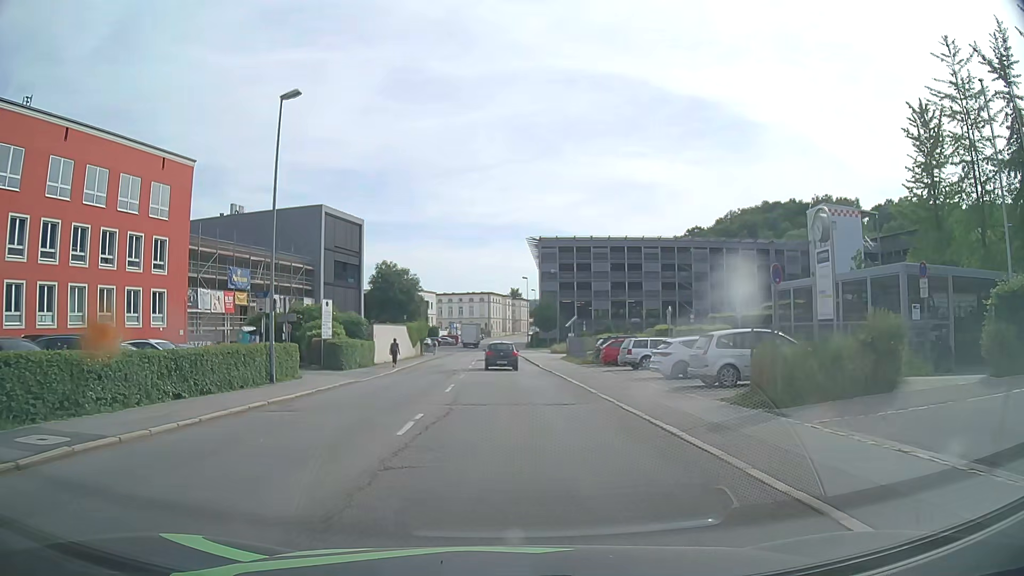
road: tertiary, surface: asphalt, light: Day
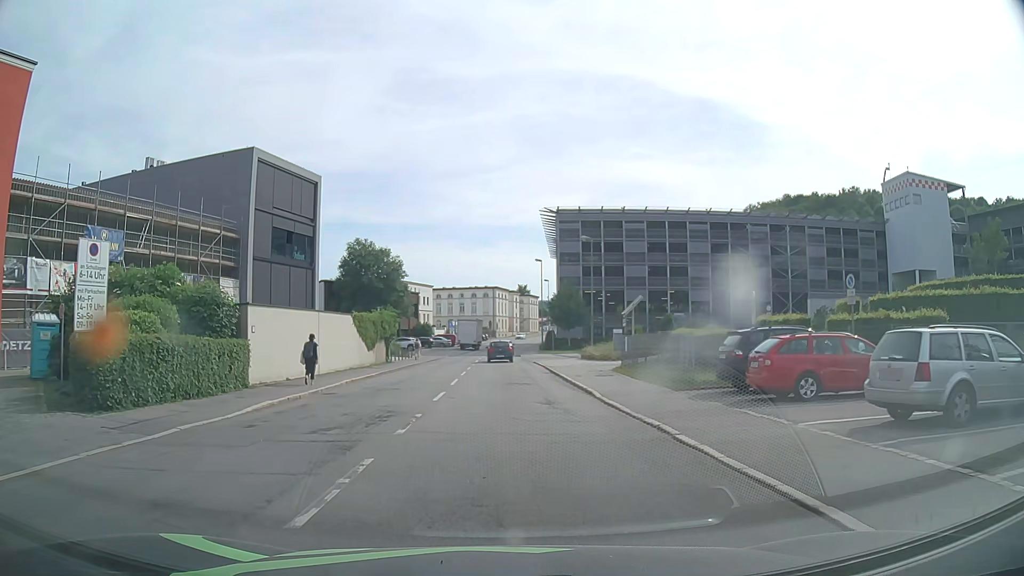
(-0.2, +22.1) m; -1°
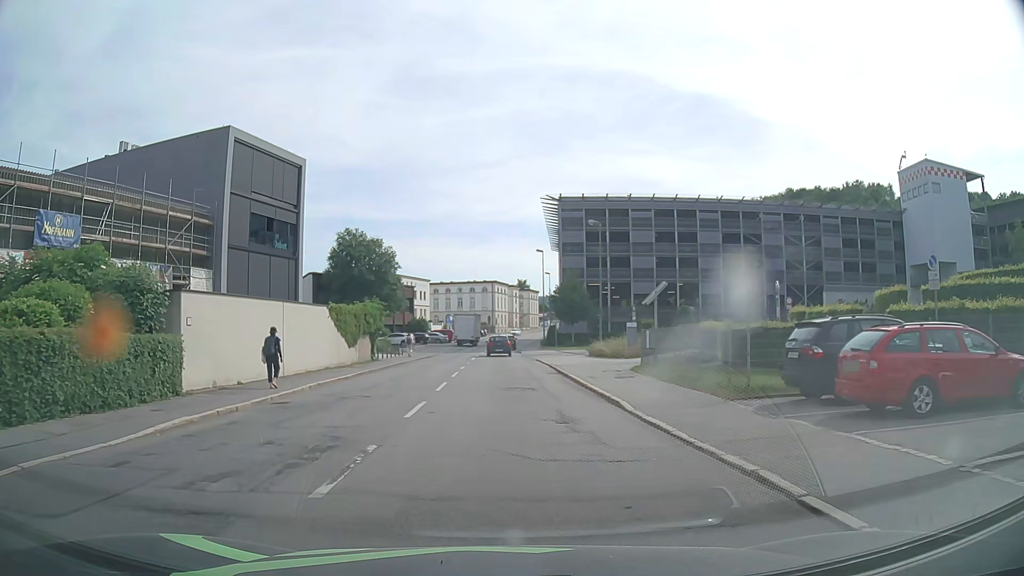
(0.0, +4.5) m; +1°
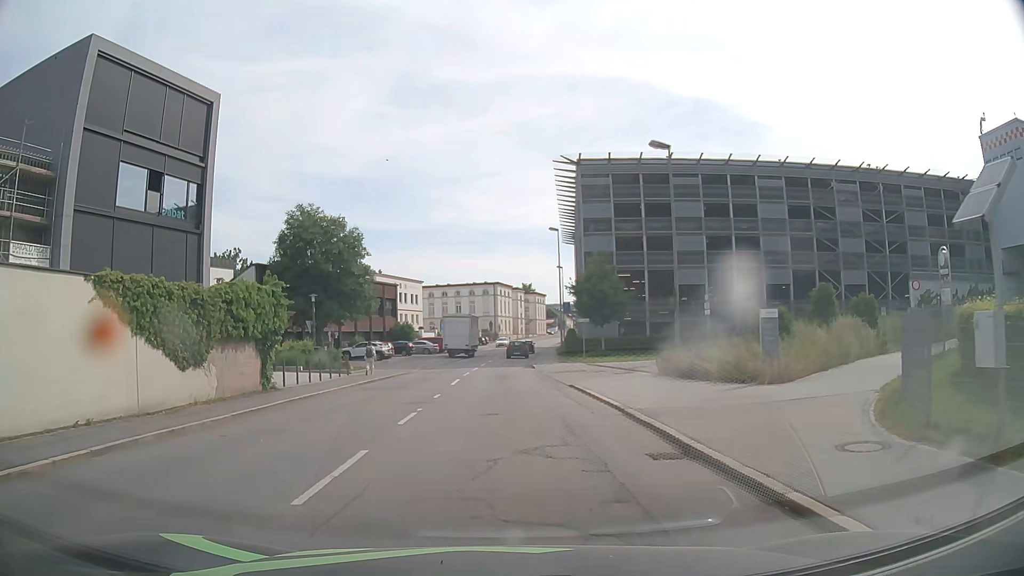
(-0.2, +18.2) m; -1°
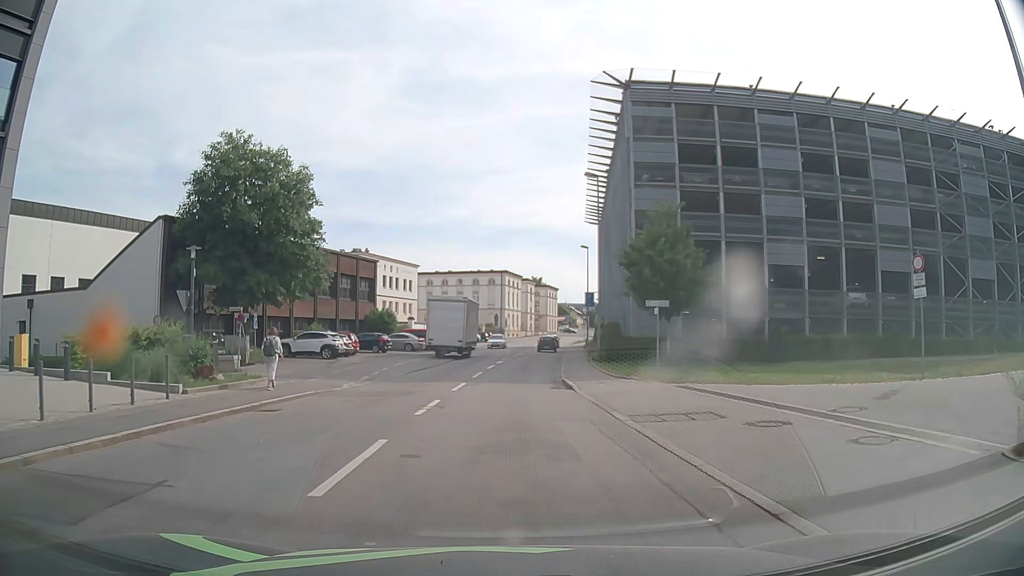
(-0.2, +17.8) m; -1°
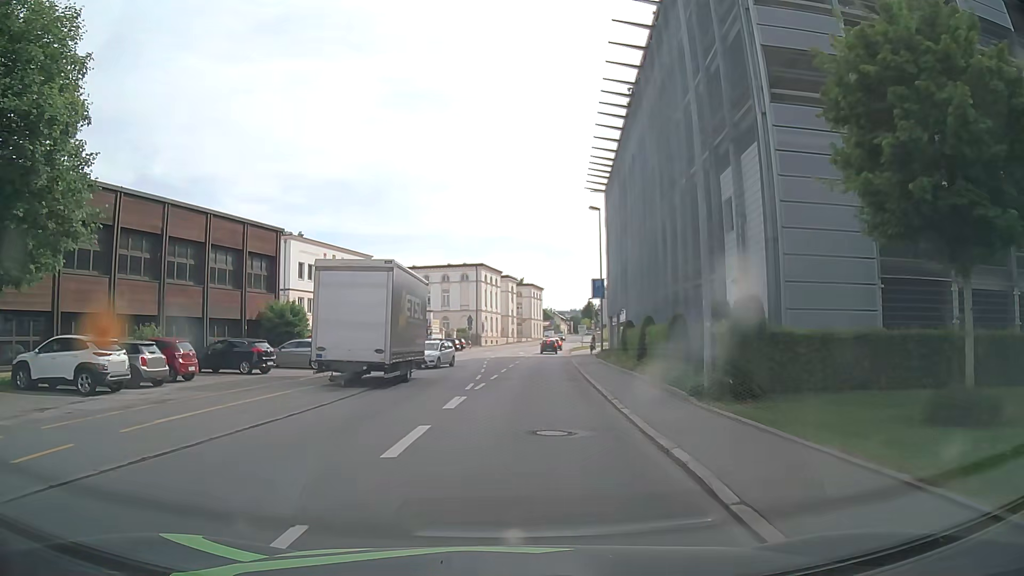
(+0.5, +22.4) m; +2°
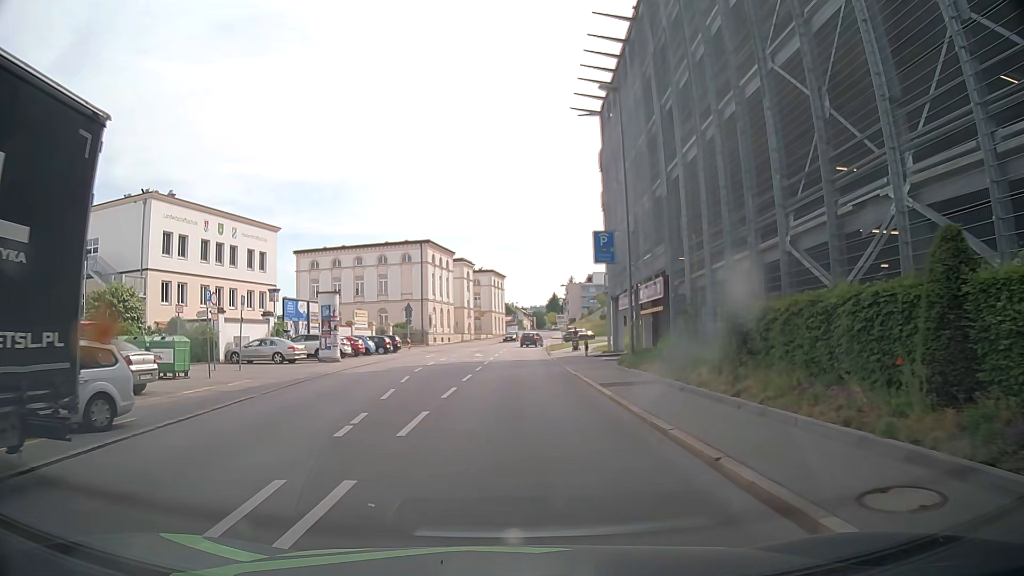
(+0.5, +22.2) m; +2°
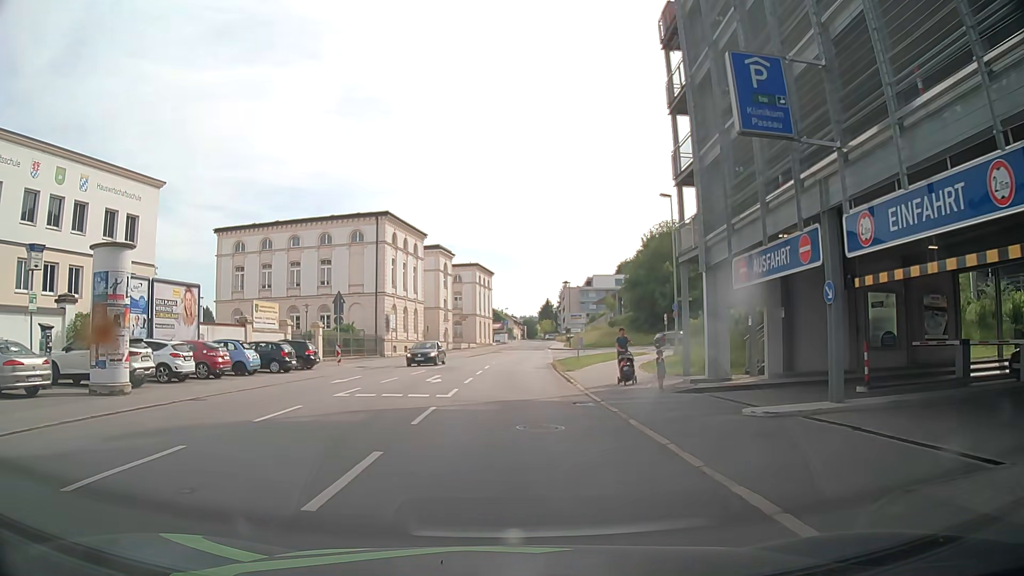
(+0.6, +22.2) m; +1°
(0, +10) (0, +20) (+1, +30) (+1, +40) (+2, +50) (+2, +60) (+3, +70) (+4, +80) (+5, +90) (+5, +100) m
